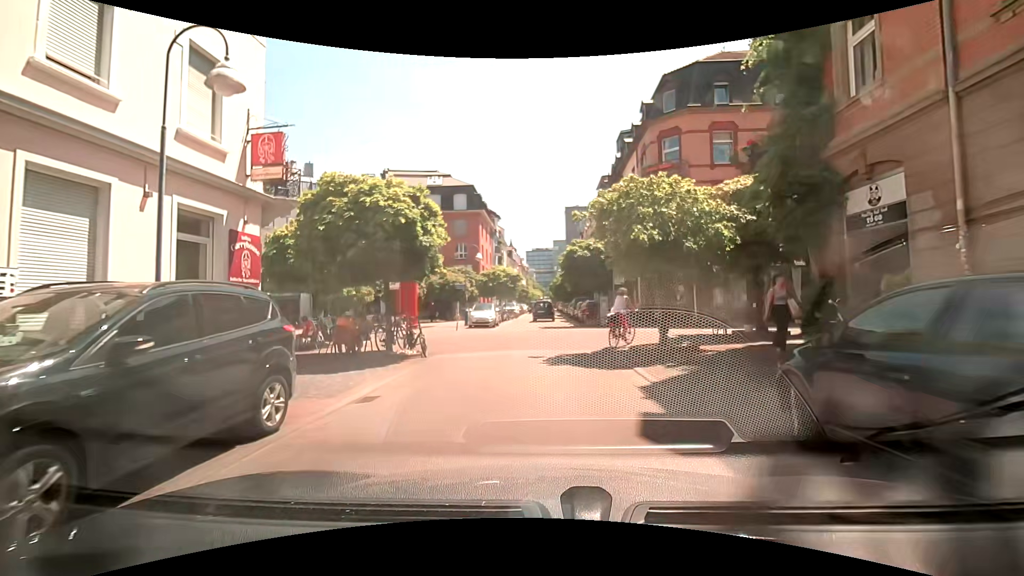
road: residential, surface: asphalt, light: Day
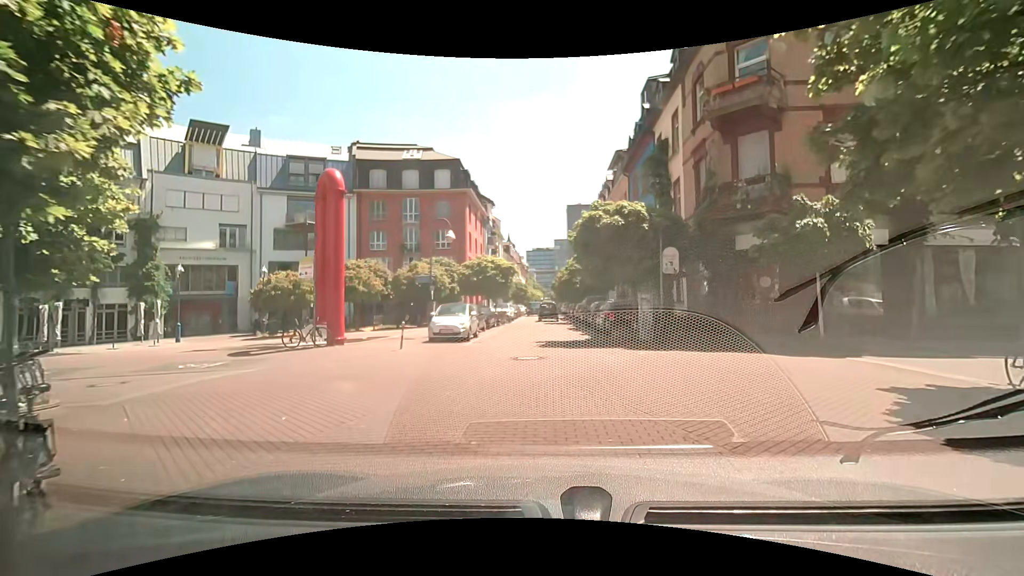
(0.0, +10.4) m; +2°
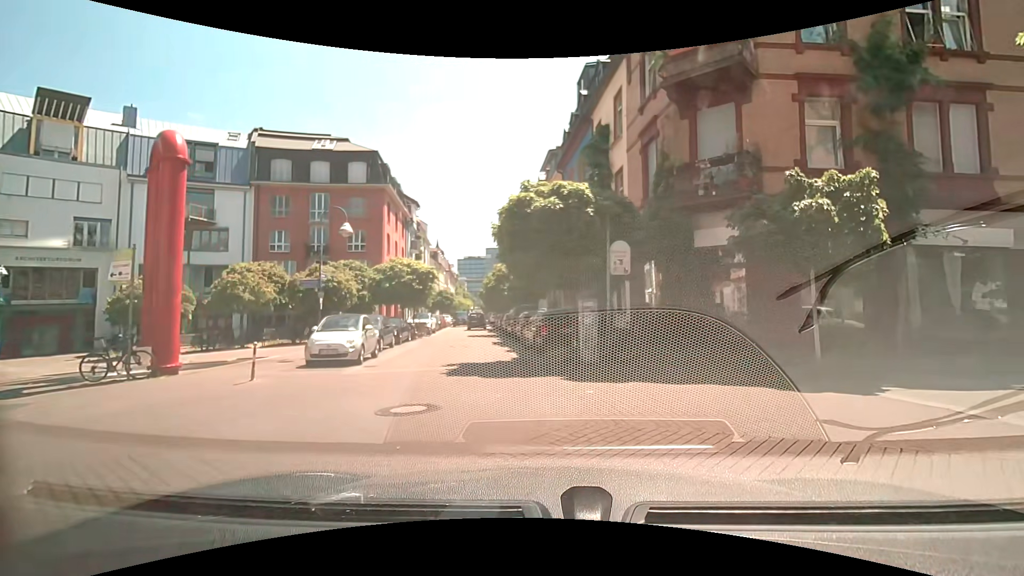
(+0.1, +4.1) m; +8°
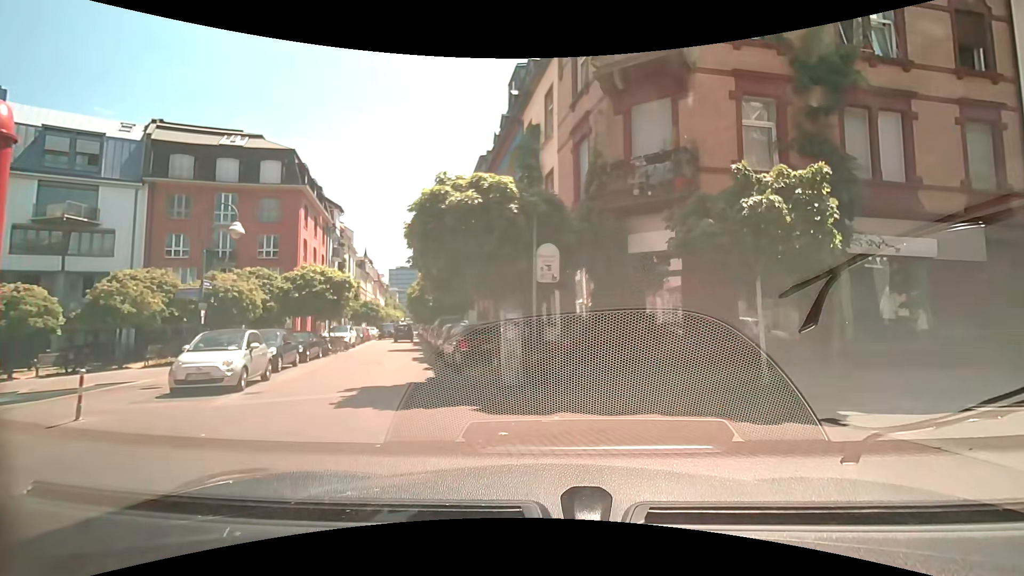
(+0.1, +1.8) m; +6°
